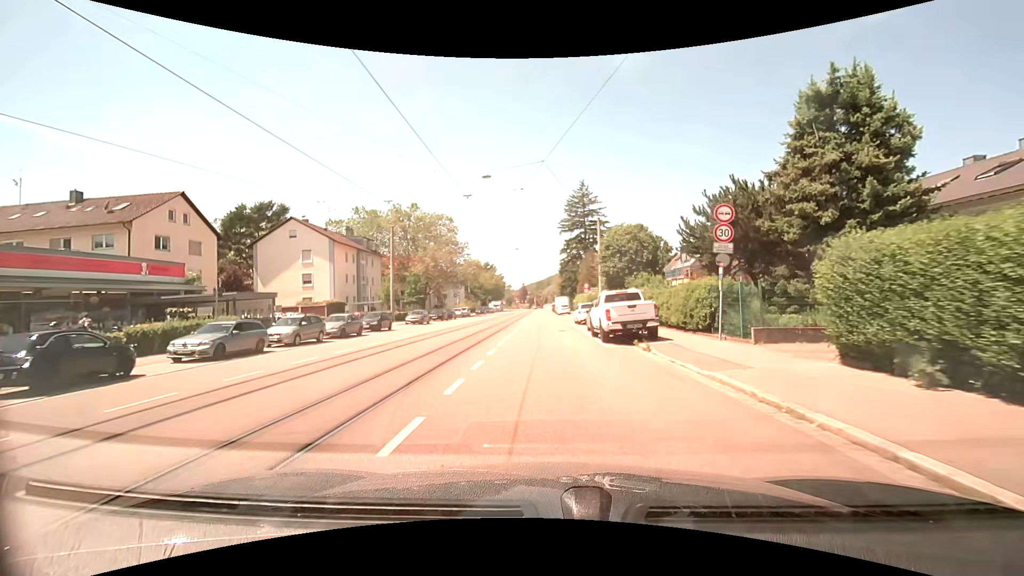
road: tertiary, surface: asphalt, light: Day
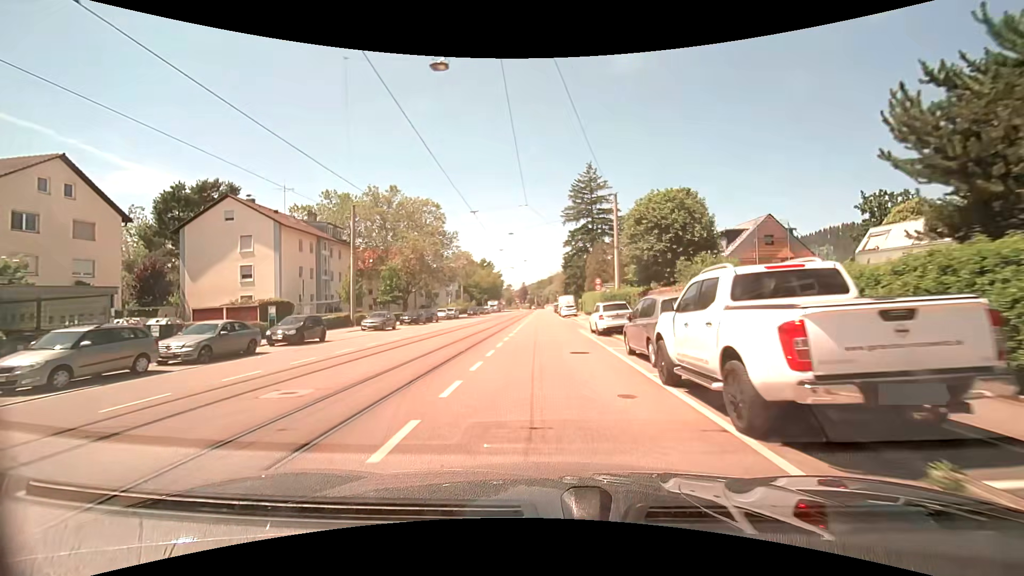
(-0.1, +12.2) m; -1°
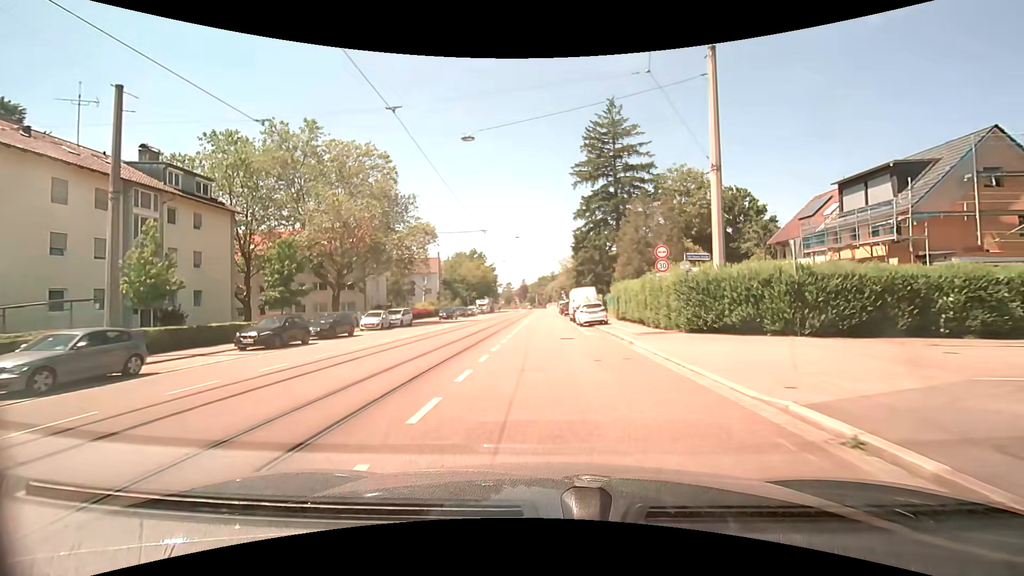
(0.0, +25.8) m; 0°
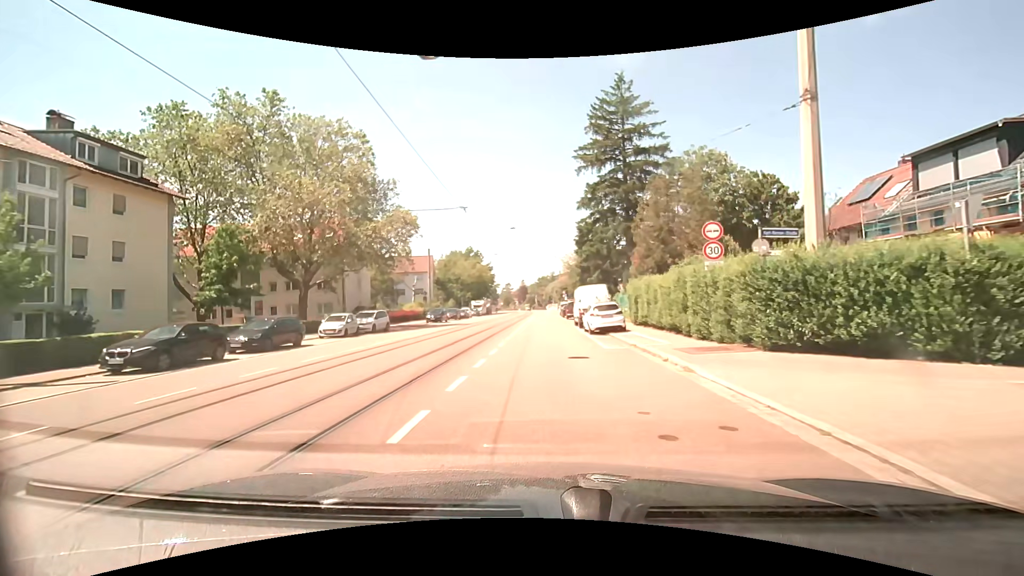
(0.0, +6.8) m; 0°
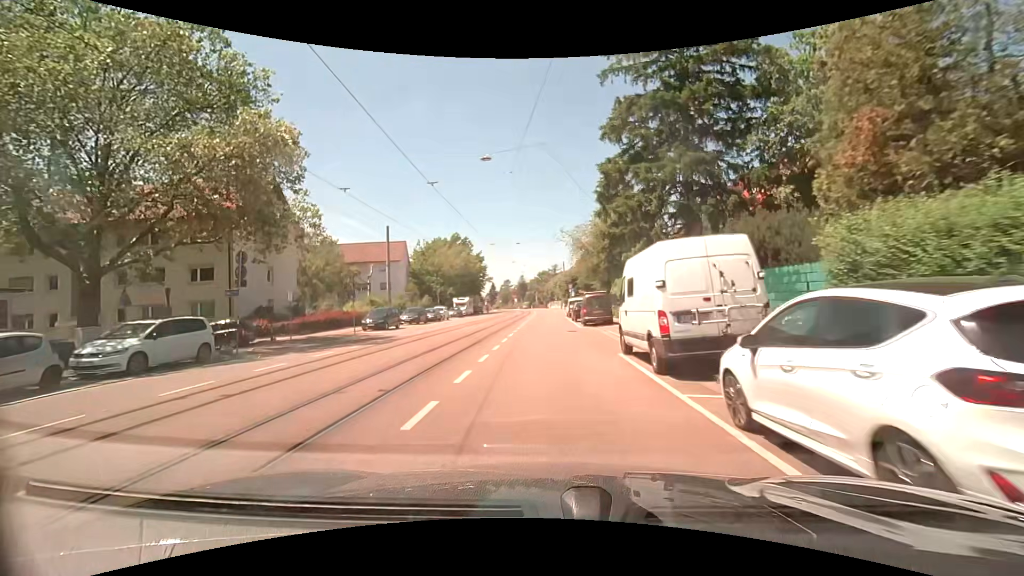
(+0.1, +20.6) m; 0°
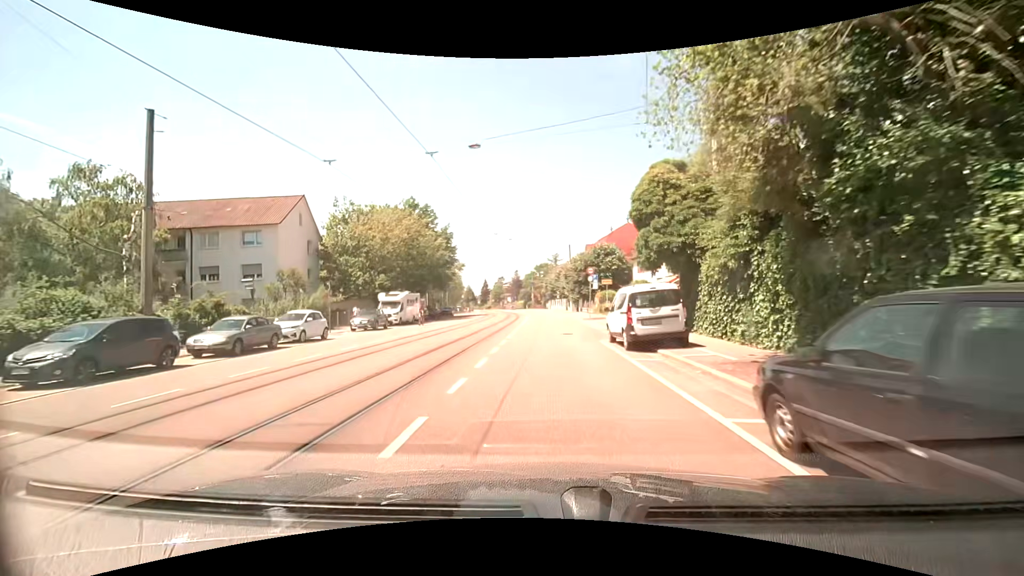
(-0.1, +34.1) m; 0°
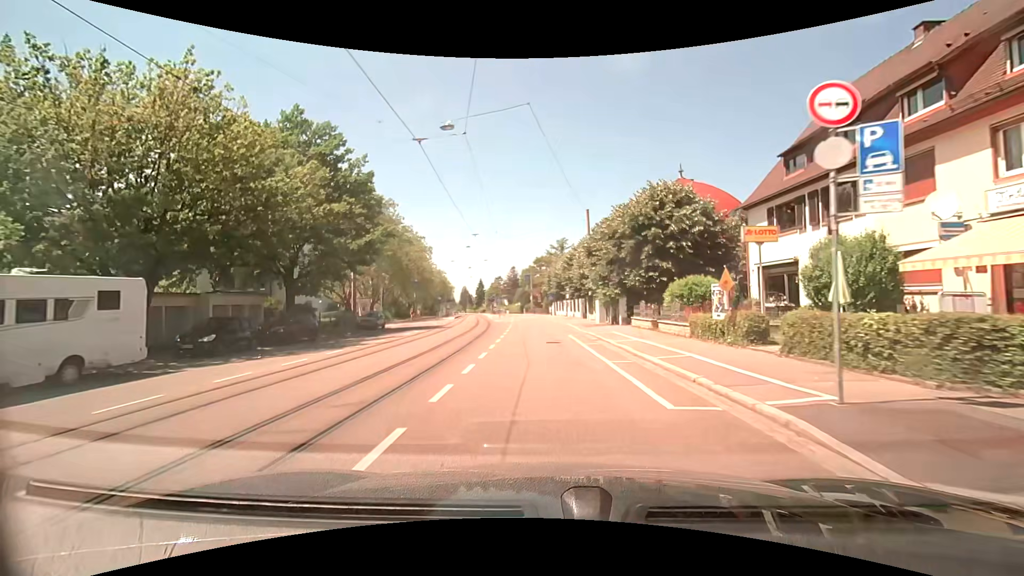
(+0.1, +33.3) m; 0°
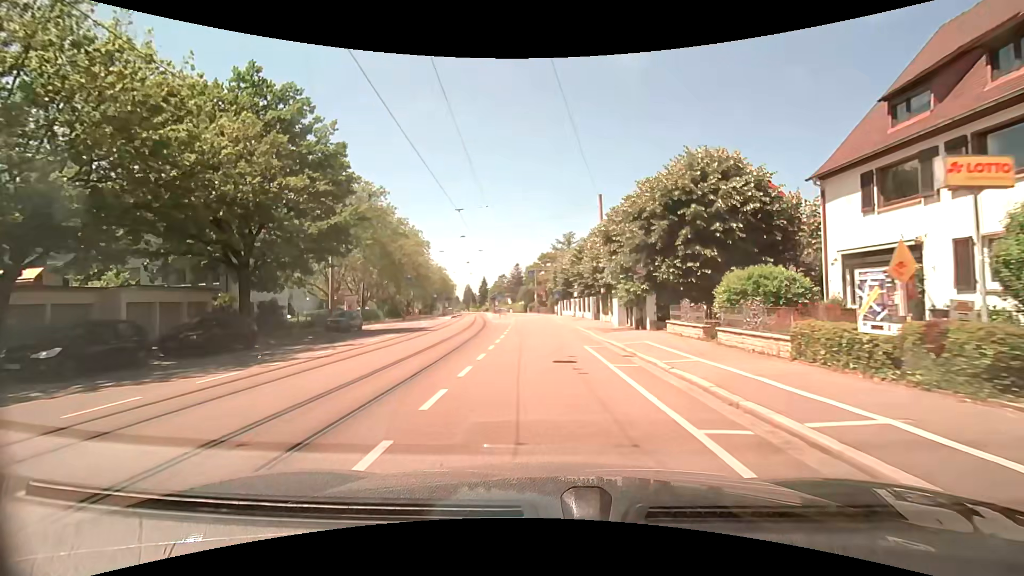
(0.0, +6.6) m; 0°
(0, +10) (0, +20) (-1, +30) (-1, +40) (-1, +50) (-2, +60) (-3, +70) (-4, +80) (-5, +90) (-6, +100) m
